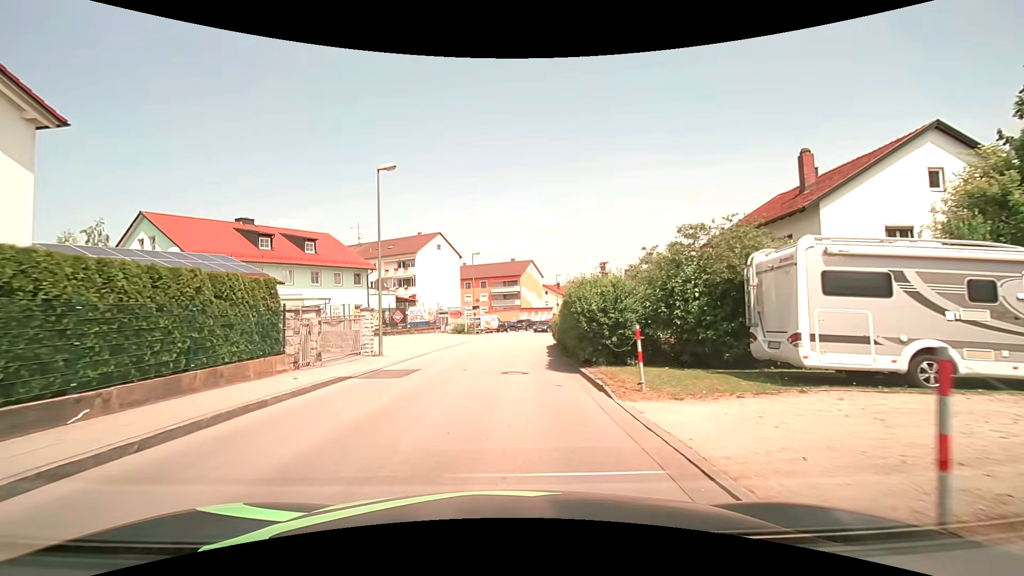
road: unclassified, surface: asphalt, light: Day
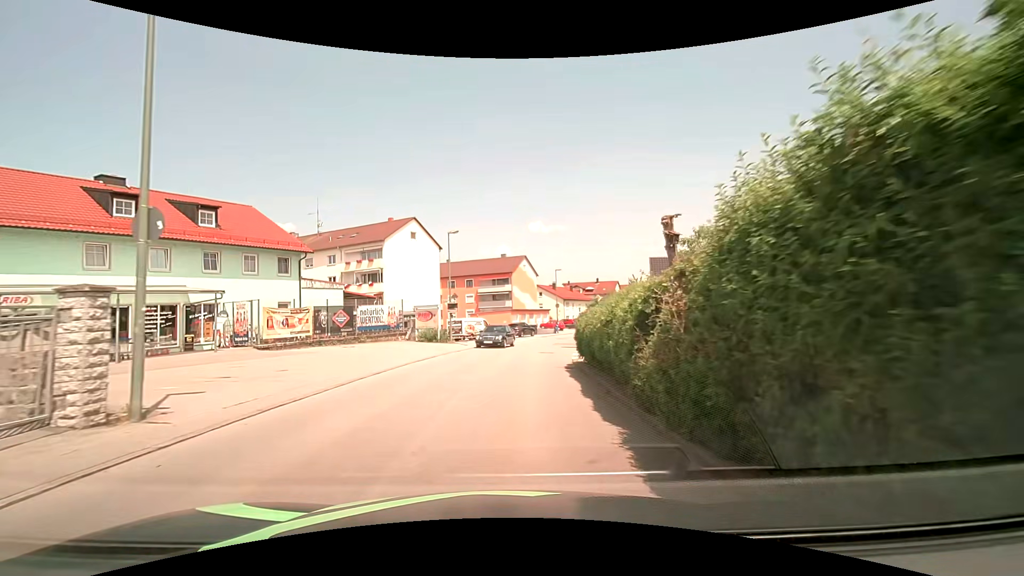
(+0.2, +13.4) m; +2°
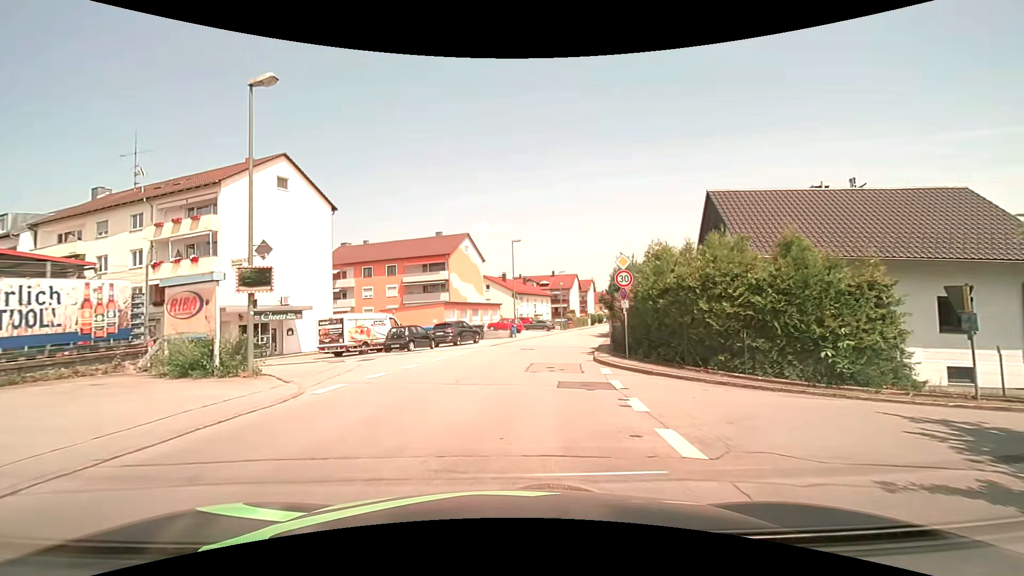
(+1.0, +22.2) m; +7°
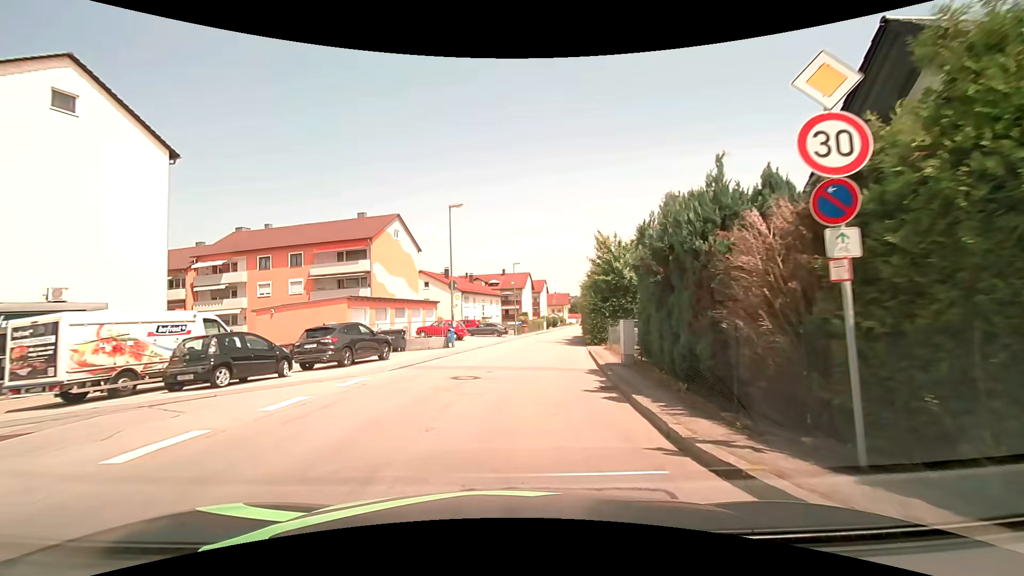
(+0.5, +13.4) m; +5°
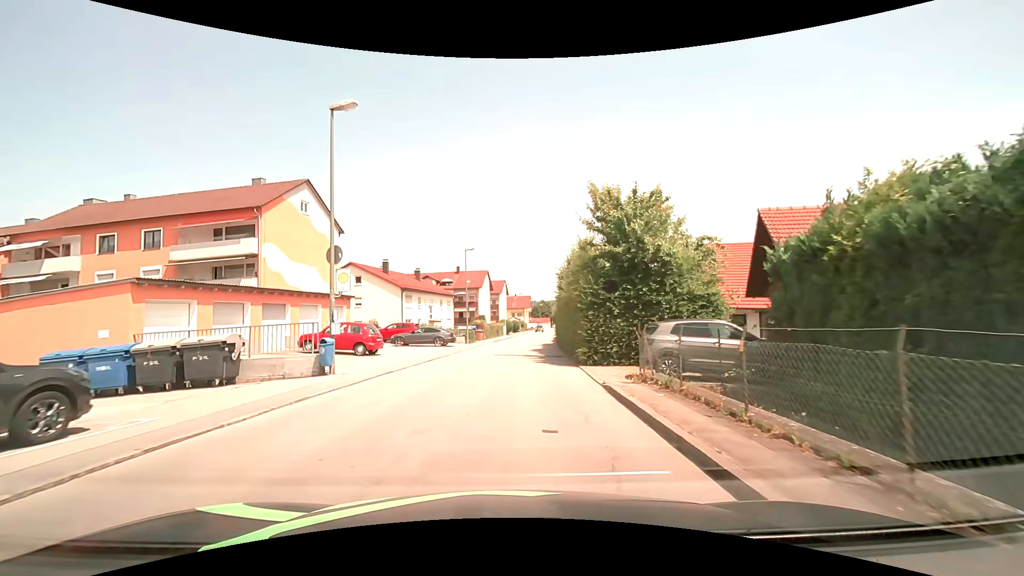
(+0.8, +13.2) m; +5°
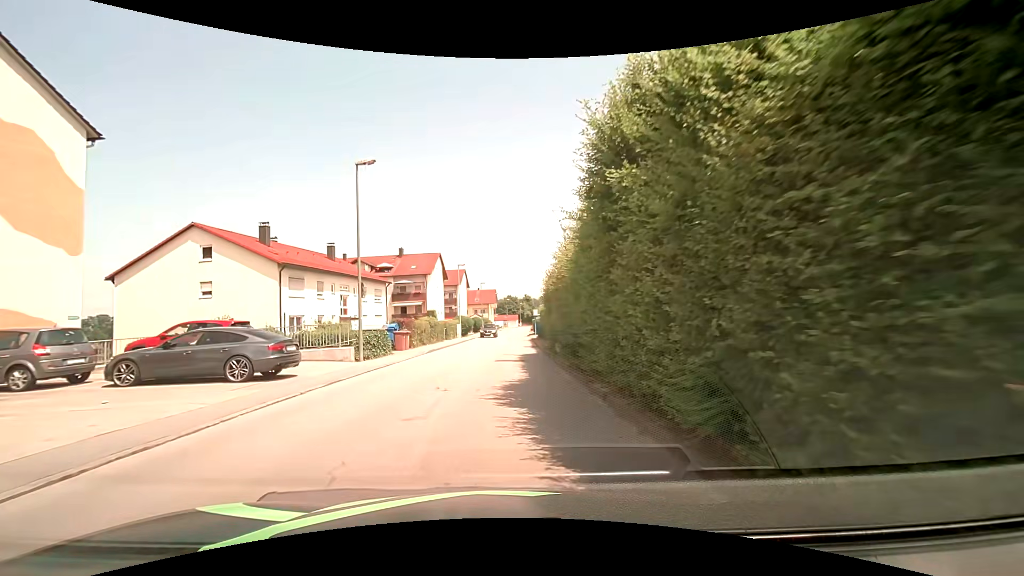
(+1.0, +22.4) m; +4°
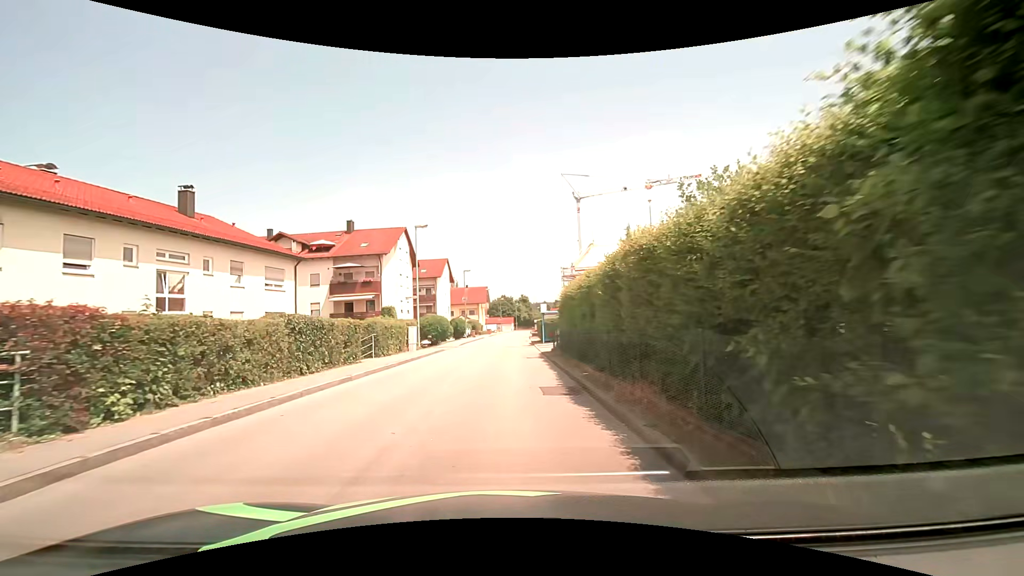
(+0.2, +22.3) m; 0°
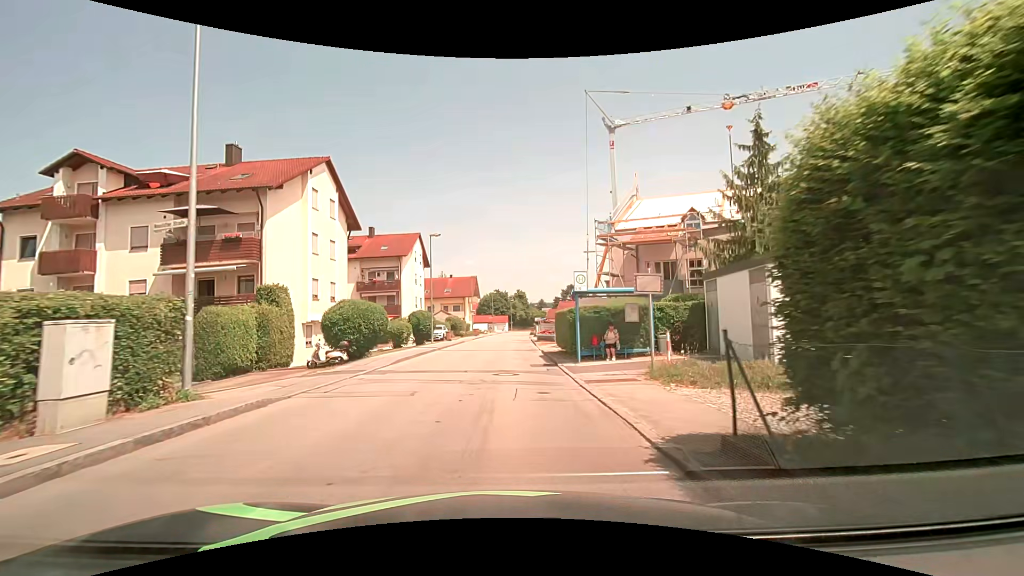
(+0.3, +22.4) m; +1°
(0, +10) (0, +20) (0, +30) (0, +40) (+1, +50) (+1, +60) (+1, +70) (+2, +80) (+2, +90) (+3, +100) m
